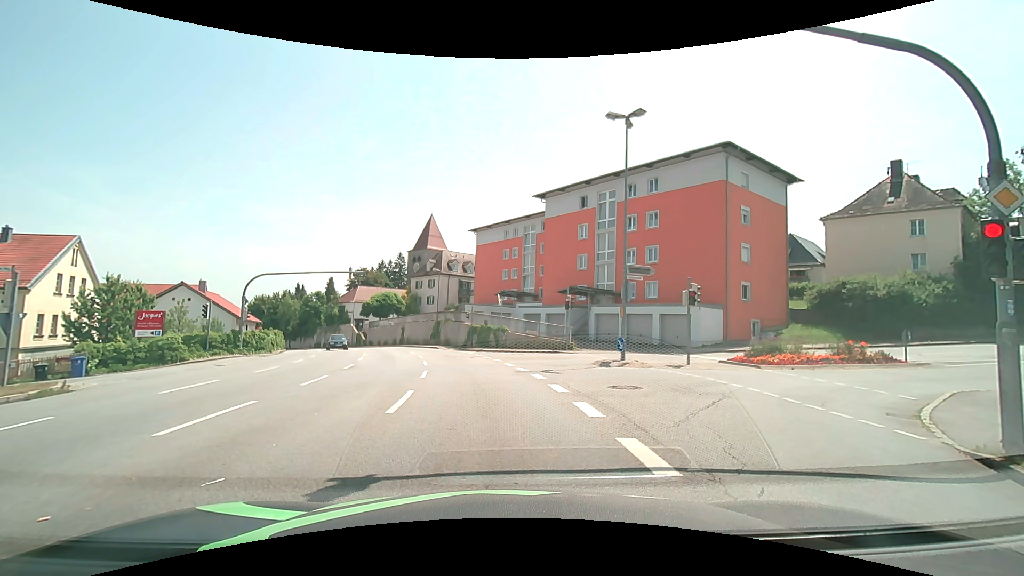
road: tertiary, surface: asphalt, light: Day
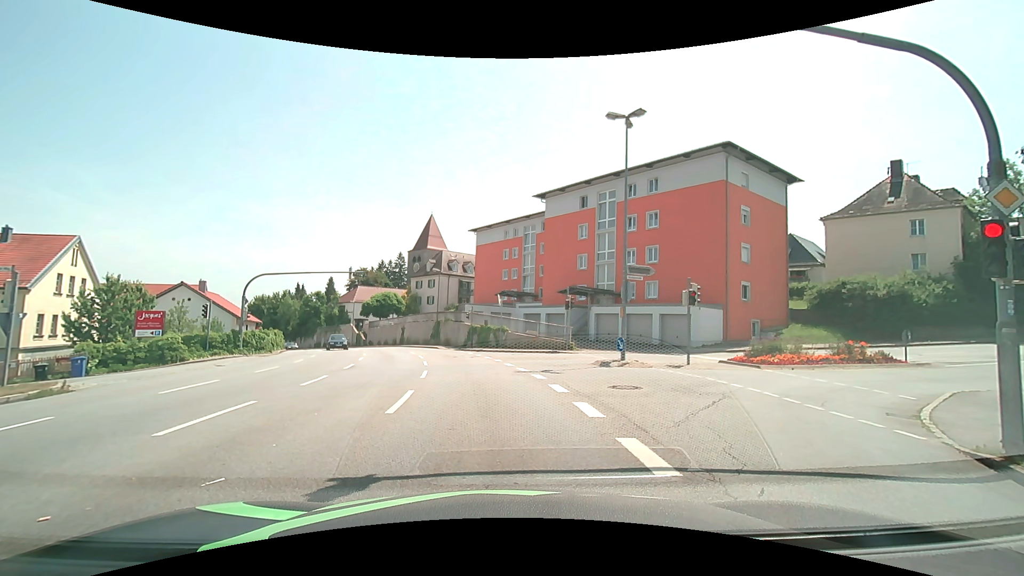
(0.0, 0.0) m; 0°
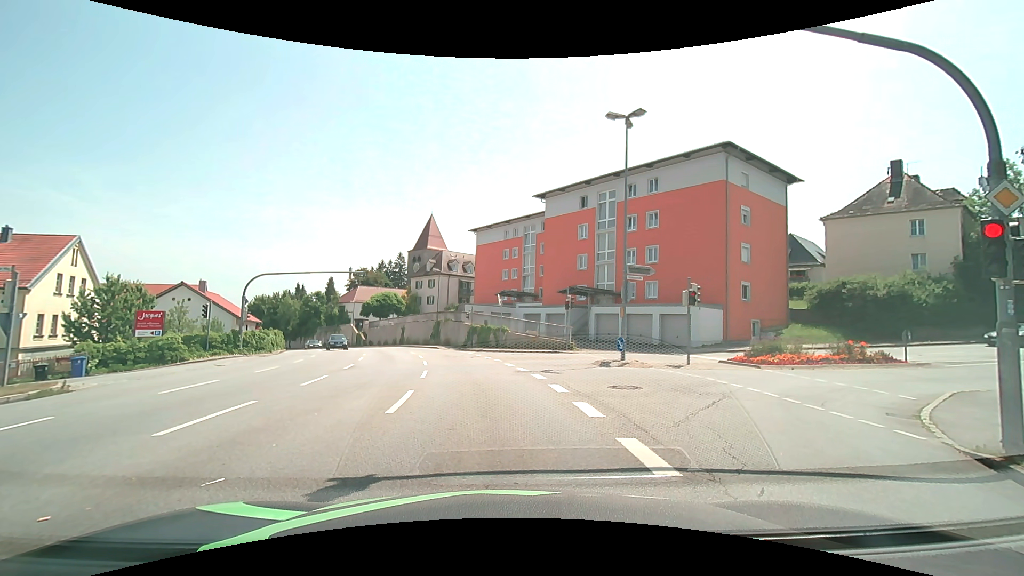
(0.0, 0.0) m; 0°
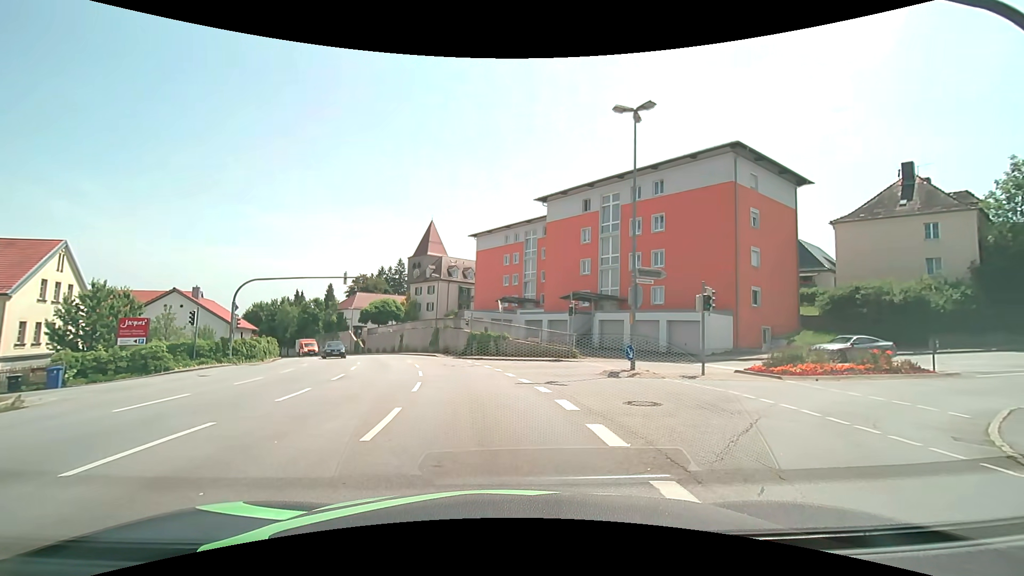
(0.0, +1.6) m; +1°
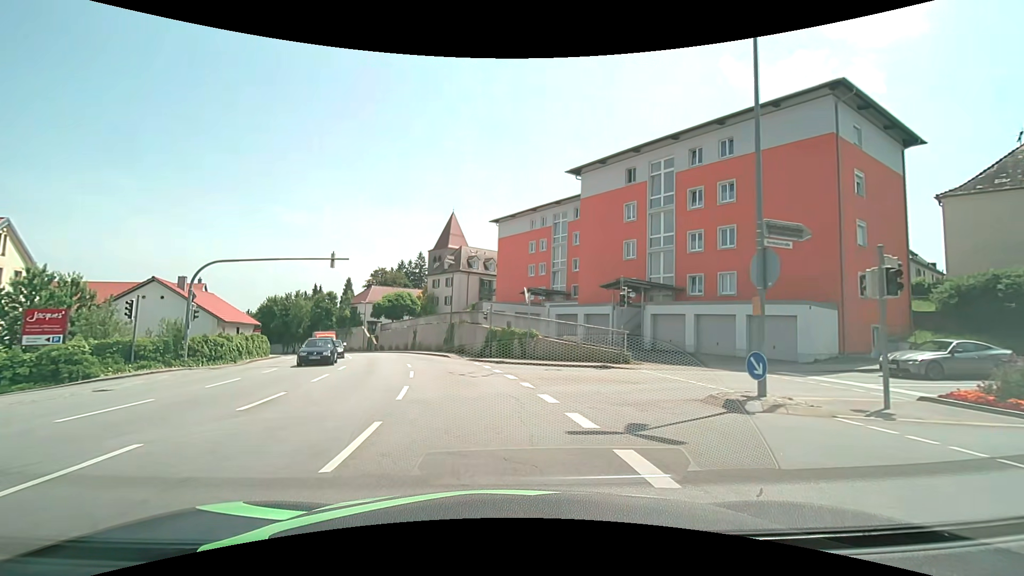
(-0.2, +8.1) m; -4°
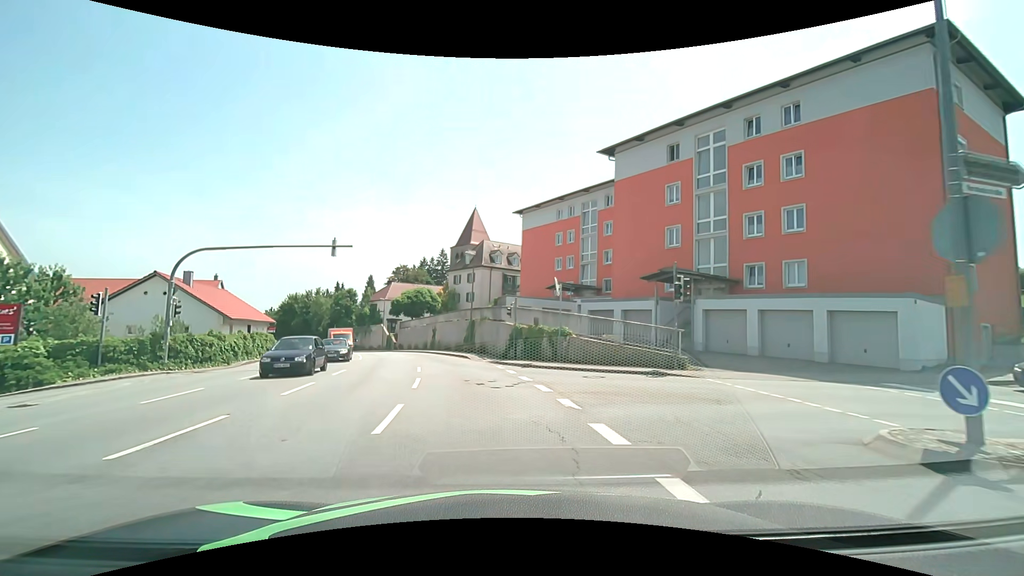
(0.0, +4.2) m; -2°
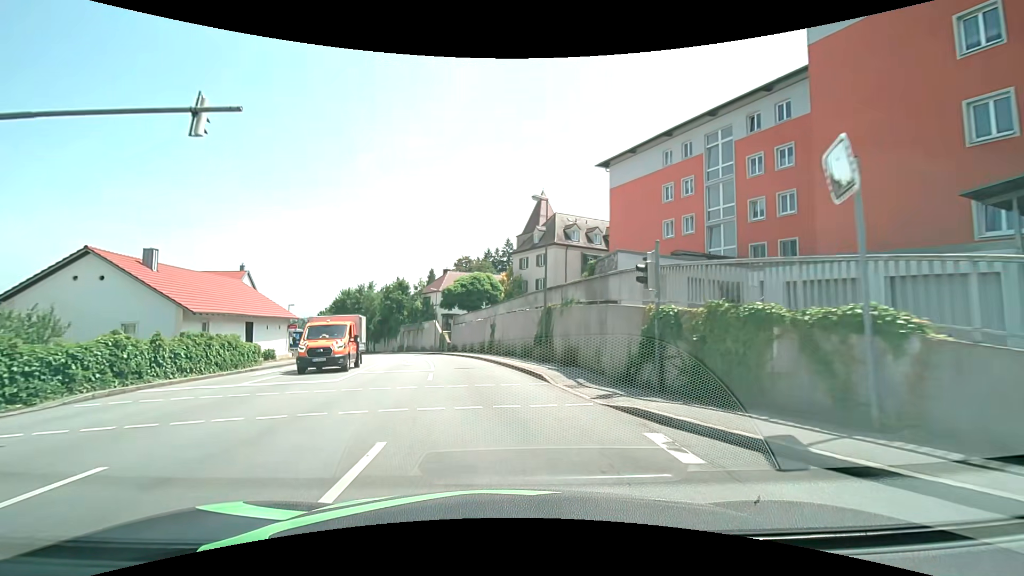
(-1.1, +16.4) m; -8°
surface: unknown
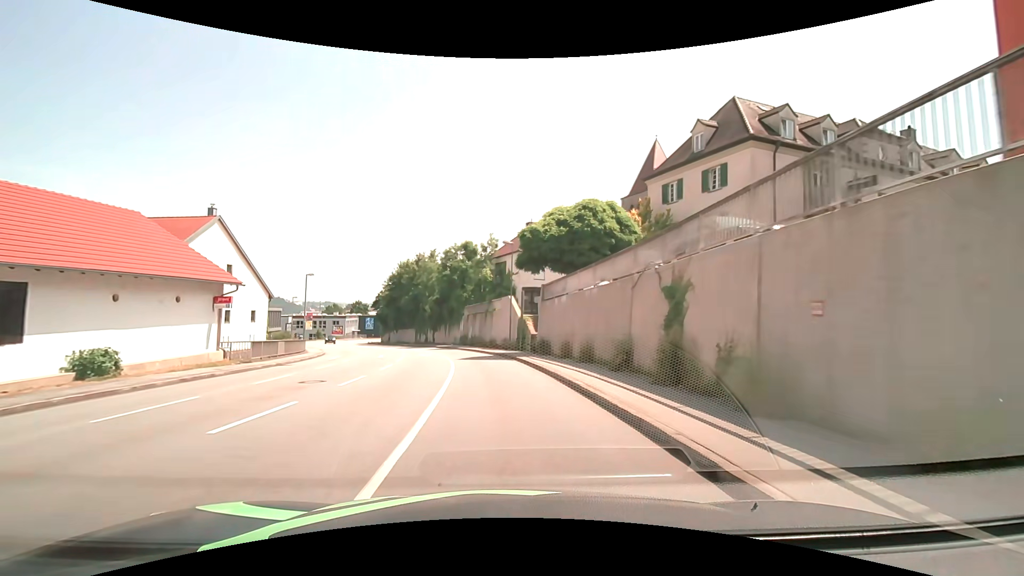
(-2.8, +27.4) m; -10°
(0, +10) (-1, +20) (-2, +30) (-4, +40) (-7, +49) (-10, +59) (-15, +68) (-19, +76) (-24, +85) (-28, +95) m
